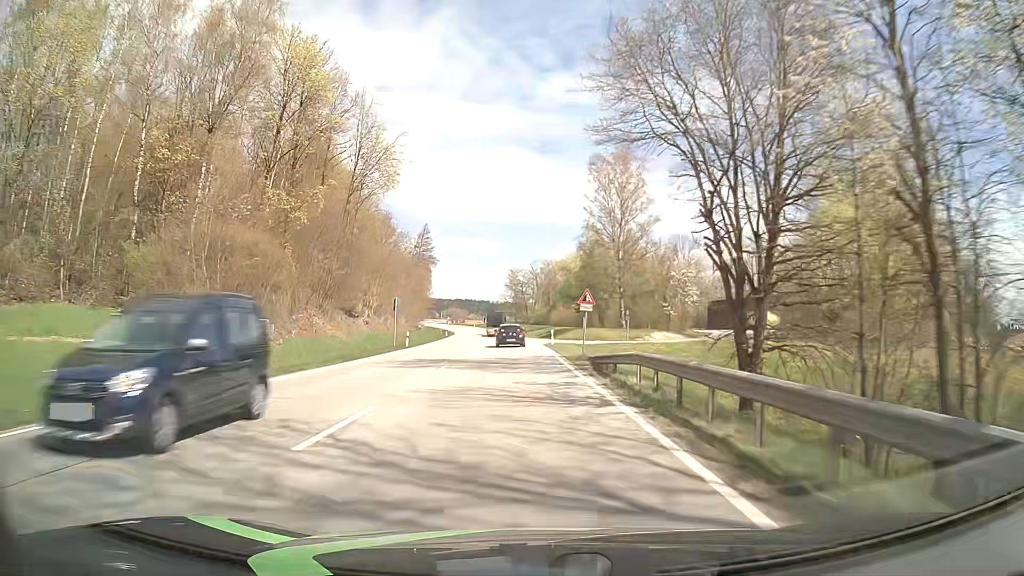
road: primary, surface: asphalt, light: Day
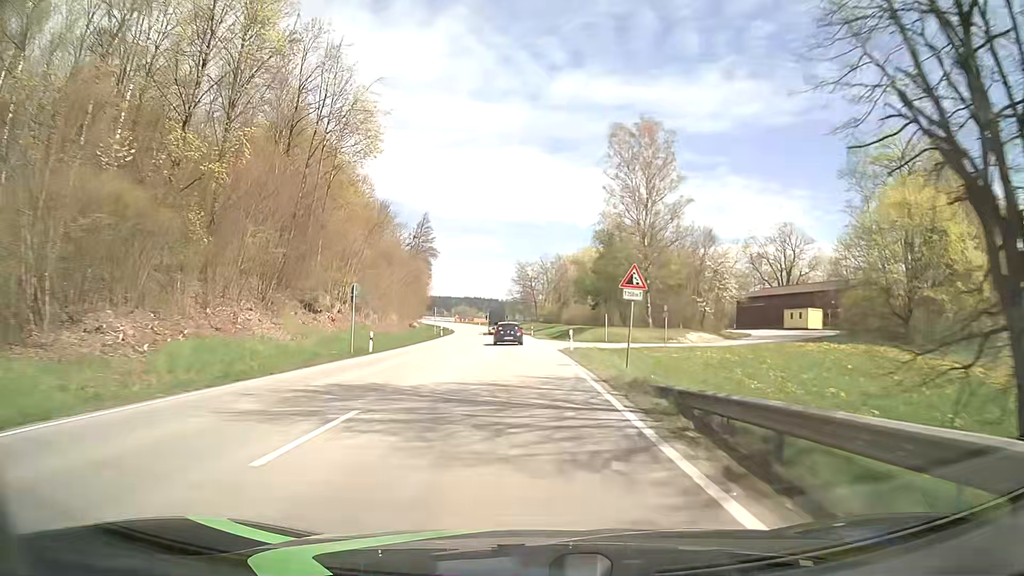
(-0.1, +12.9) m; -1°
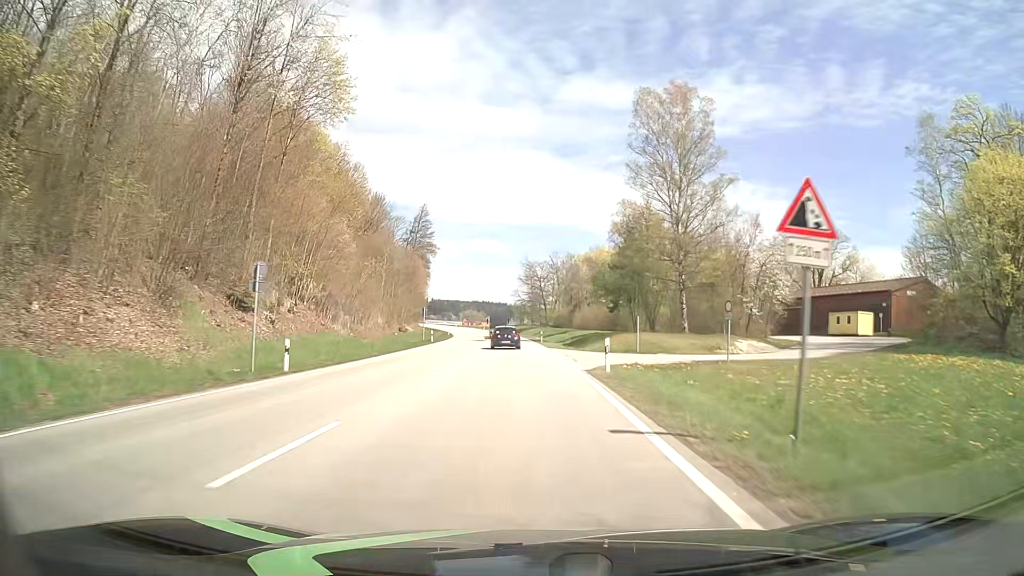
(-0.1, +12.9) m; -1°
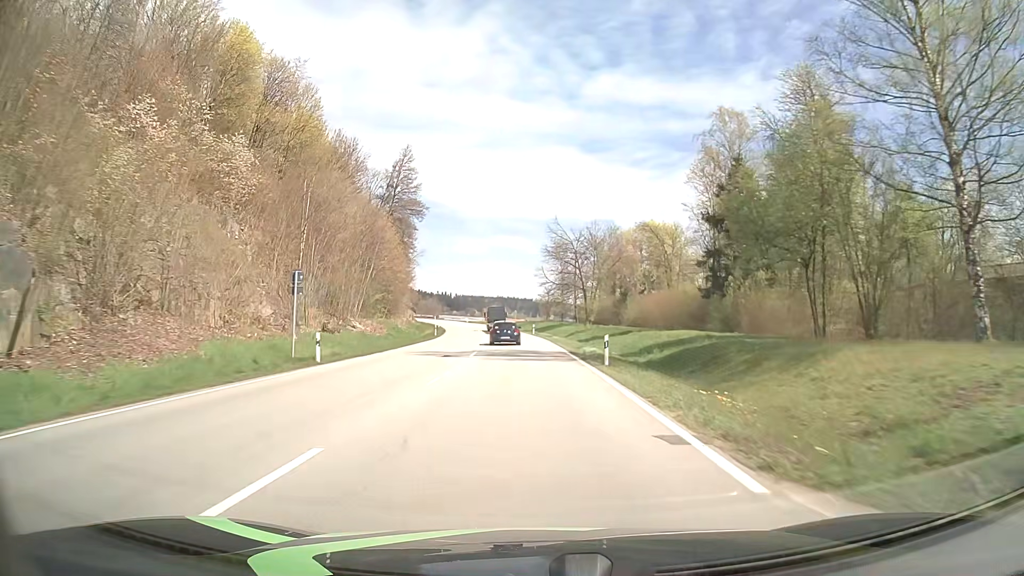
(-0.7, +38.2) m; -2°
